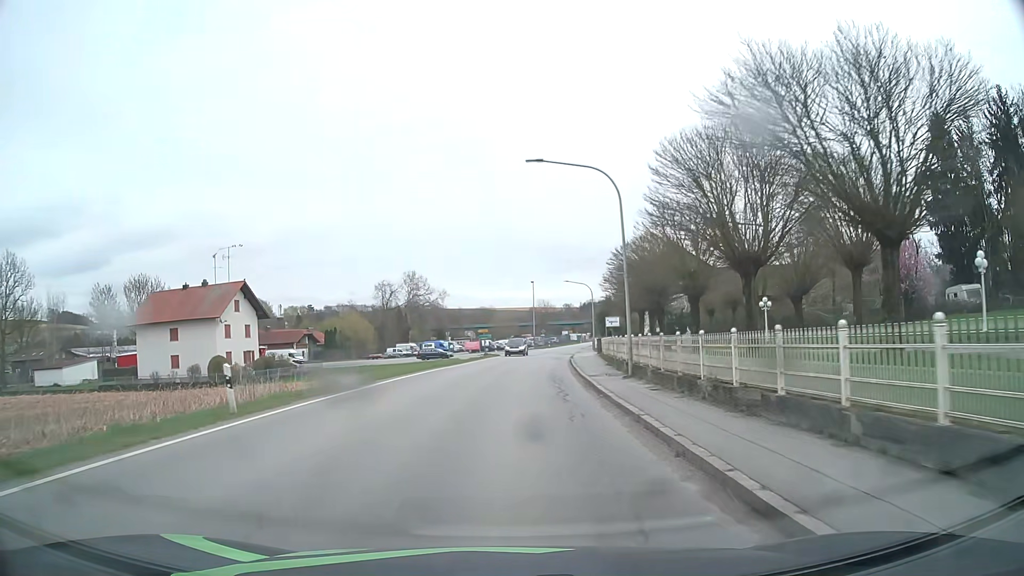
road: secondary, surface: asphalt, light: Day
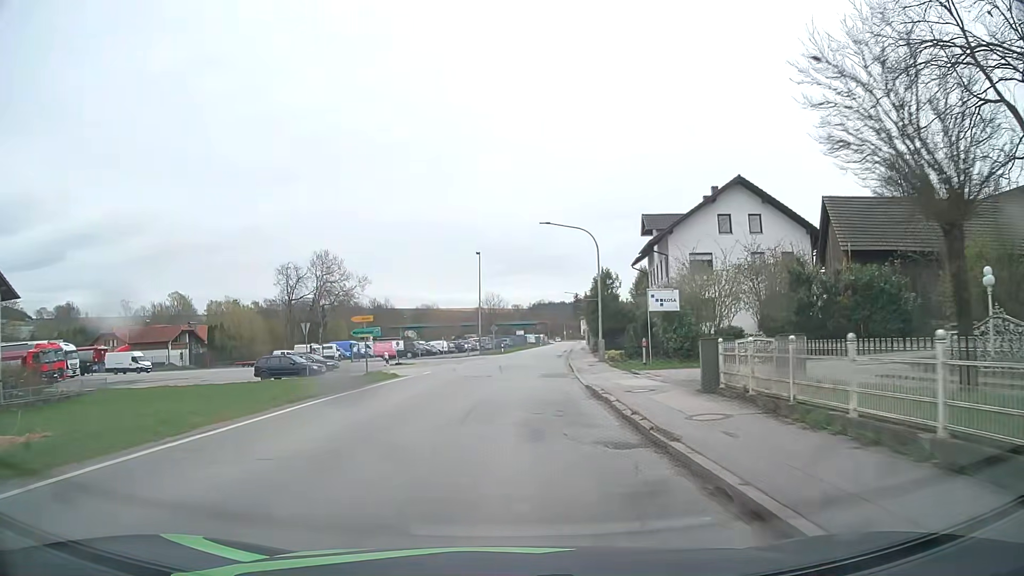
(+1.4, +36.4) m; +4°
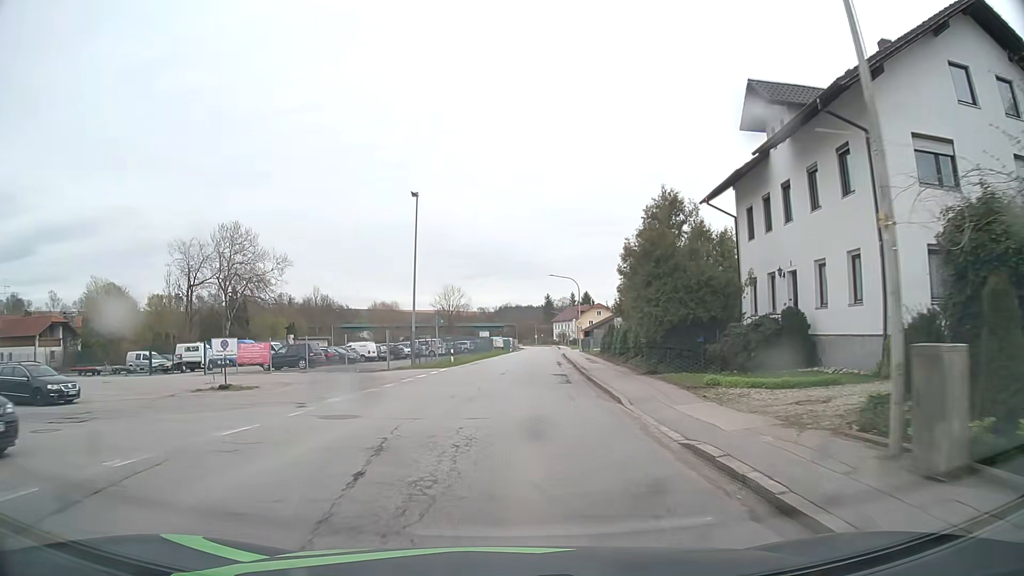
(+0.9, +29.1) m; +3°
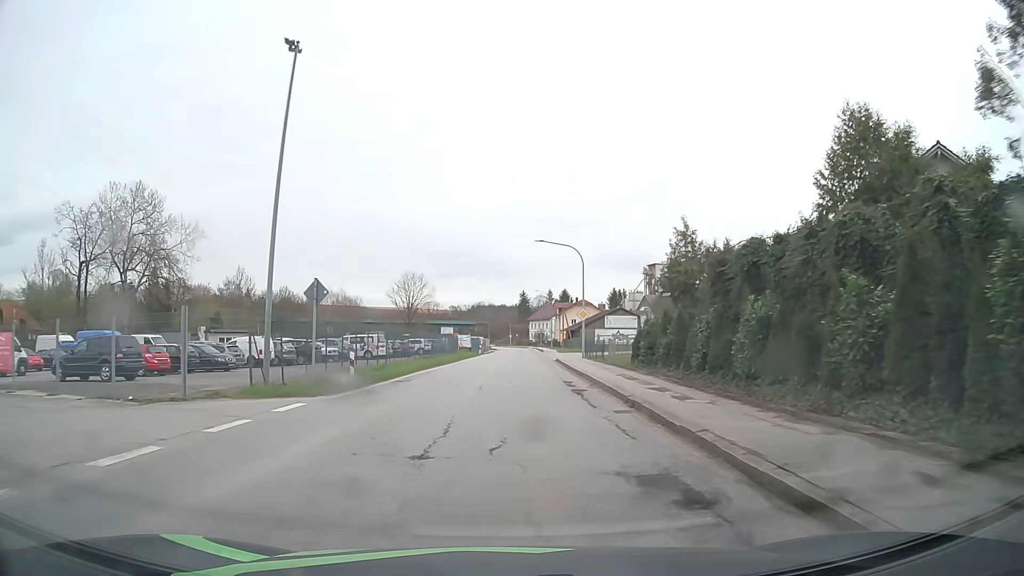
(+0.5, +21.6) m; +2°
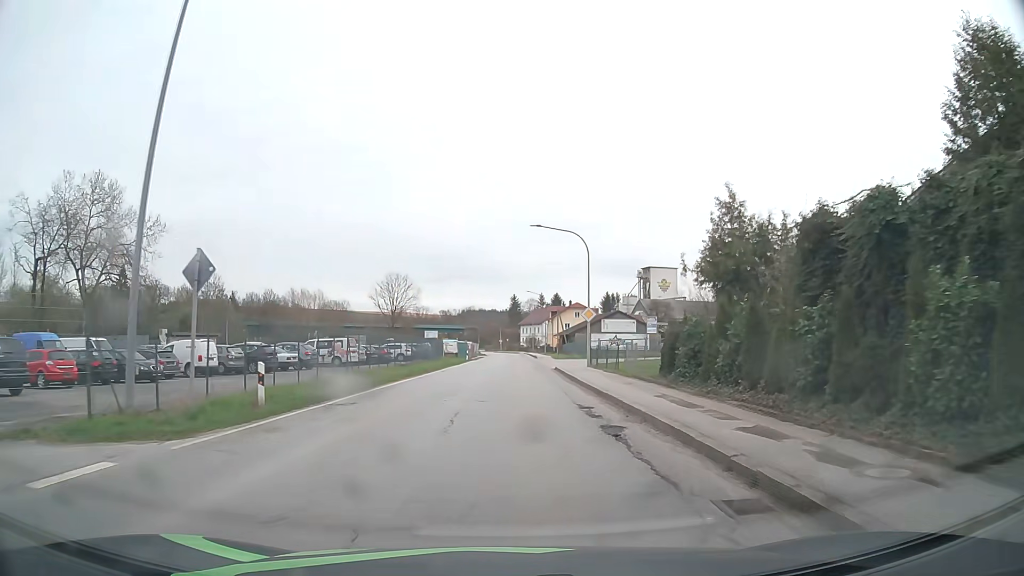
(+0.1, +7.1) m; +1°
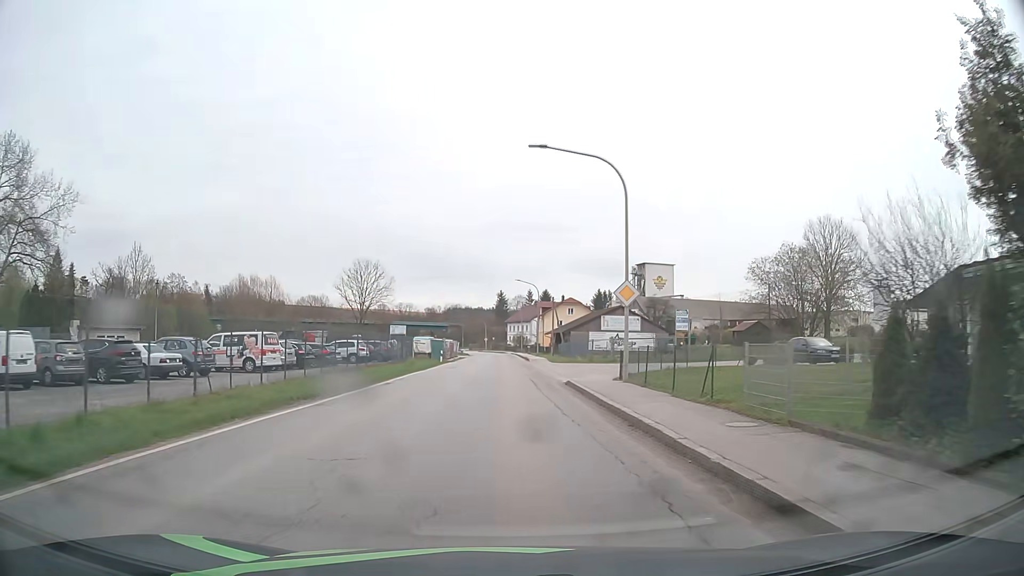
(+0.2, +14.1) m; +1°
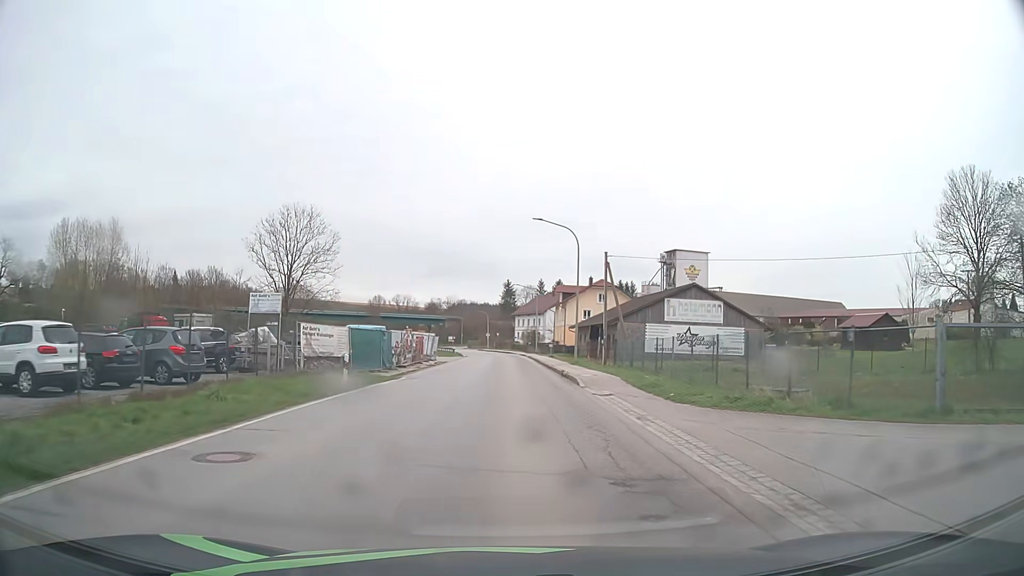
(-0.1, +34.6) m; -1°
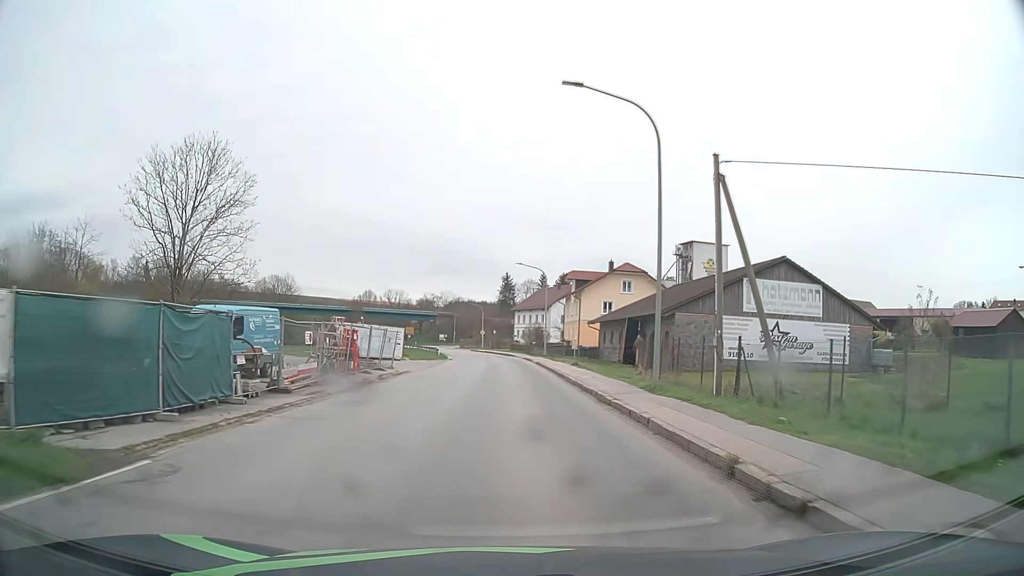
(0.0, +20.7) m; 0°
(0, +10) (0, +20) (0, +30) (0, +40) (0, +50) (-1, +60) (-2, +70) (-3, +80) (-4, +90) (-6, +100) m
